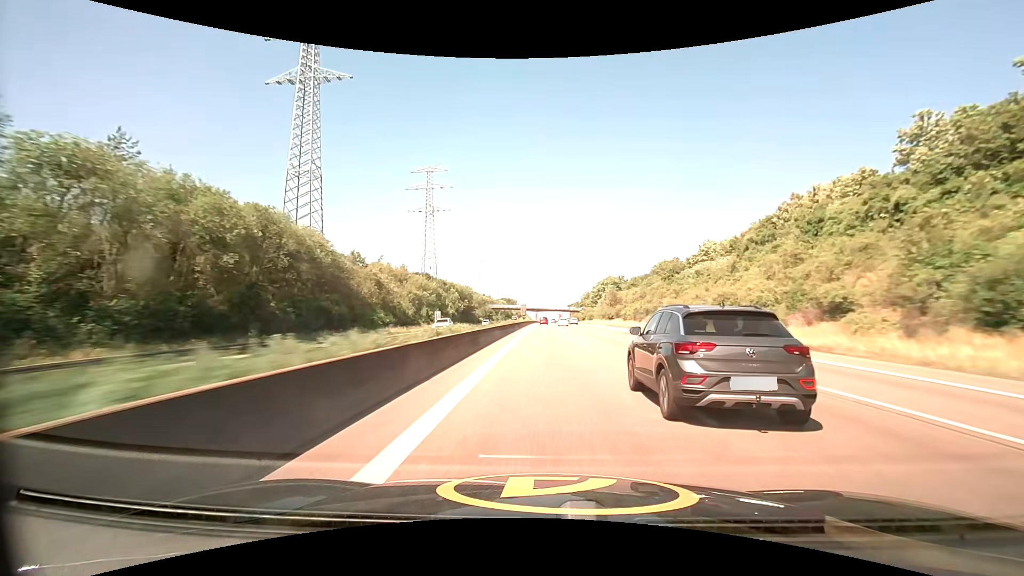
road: motorway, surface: asphalt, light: Day
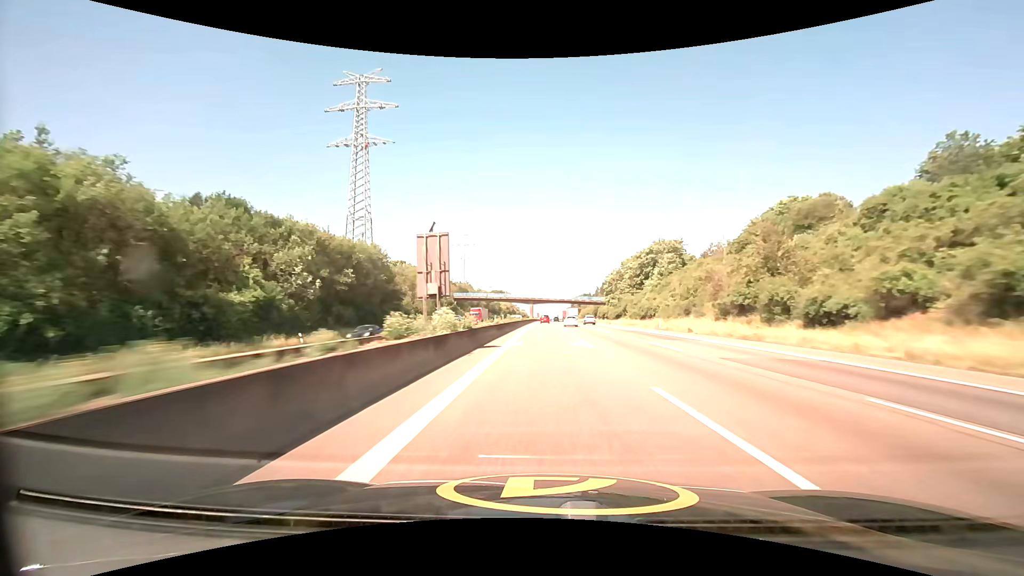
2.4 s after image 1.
(+0.2, +93.0) m; 0°
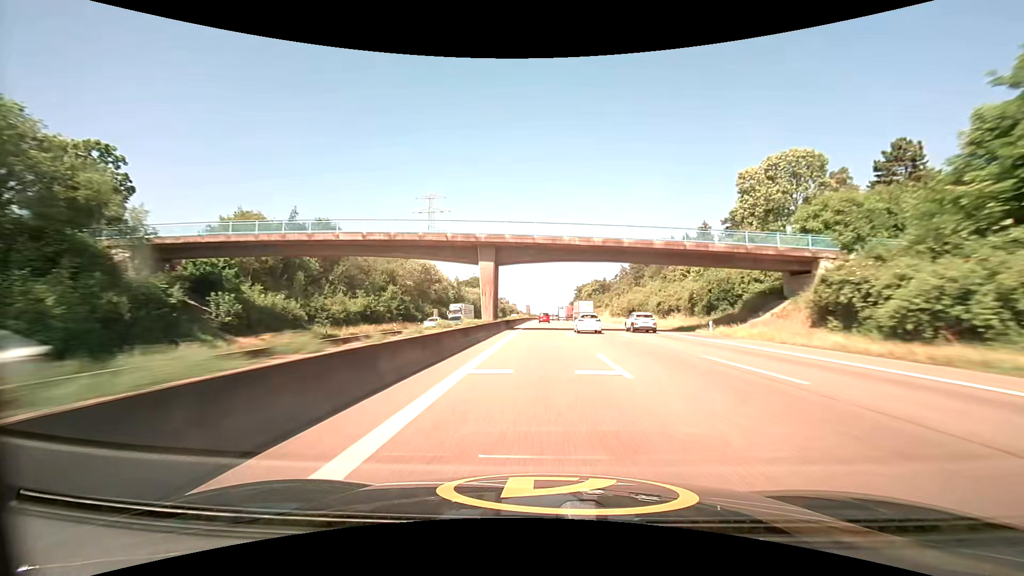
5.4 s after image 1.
(+0.7, +117.6) m; +1°
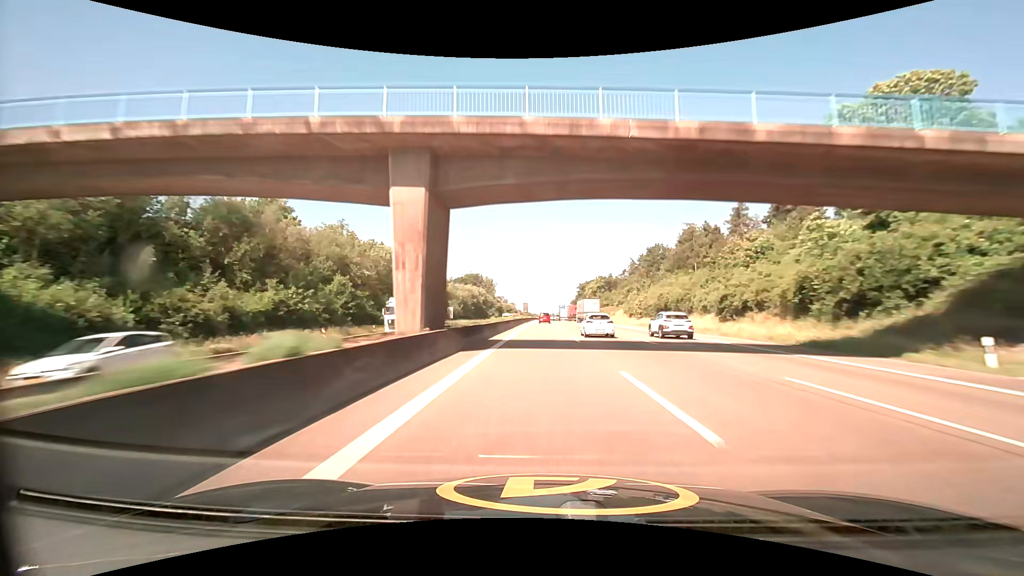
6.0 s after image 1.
(0.0, +23.3) m; 0°
(0, +10) (0, +20) (0, +30) (0, +40) (0, +50) (0, +60) (0, +70) (0, +80) (0, +90) (0, +100) m
